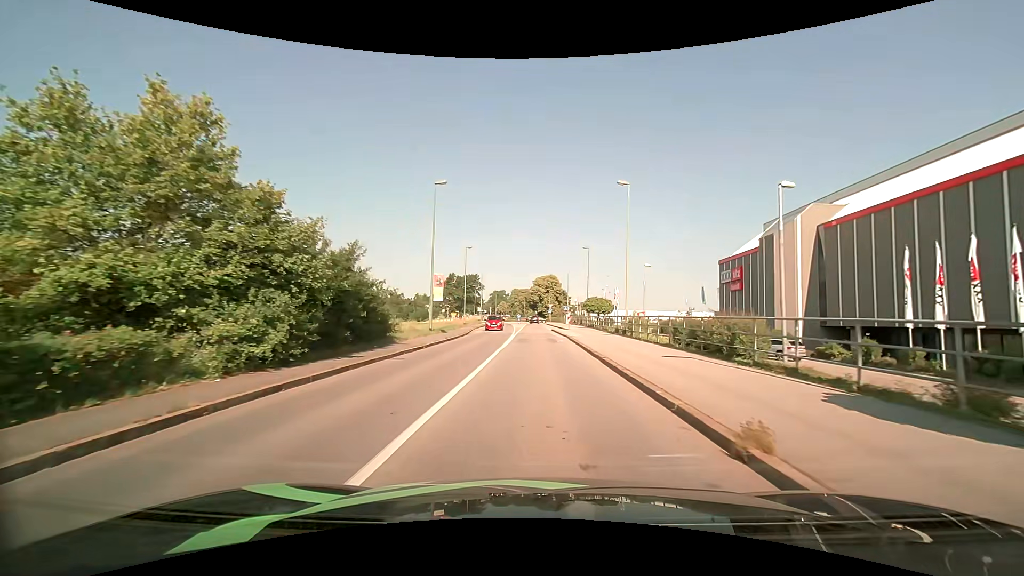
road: tertiary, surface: asphalt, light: Day
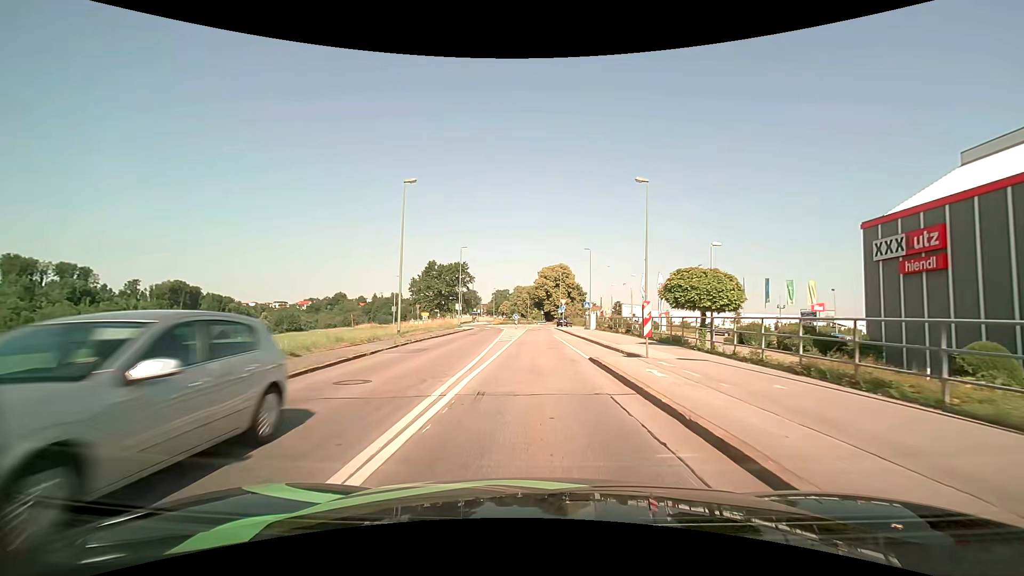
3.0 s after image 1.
(-0.1, +31.3) m; -1°
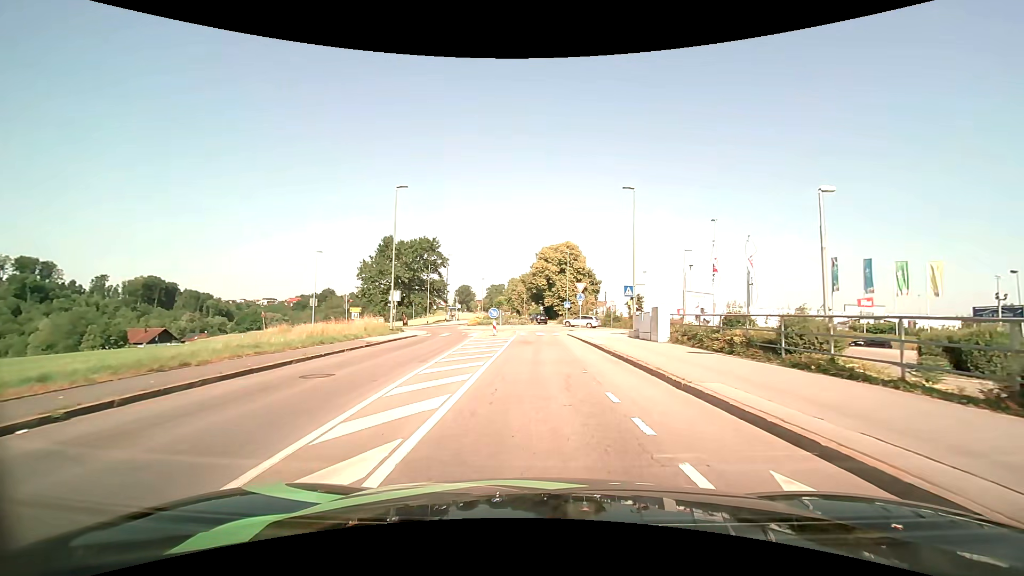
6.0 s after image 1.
(-0.1, +28.0) m; 0°
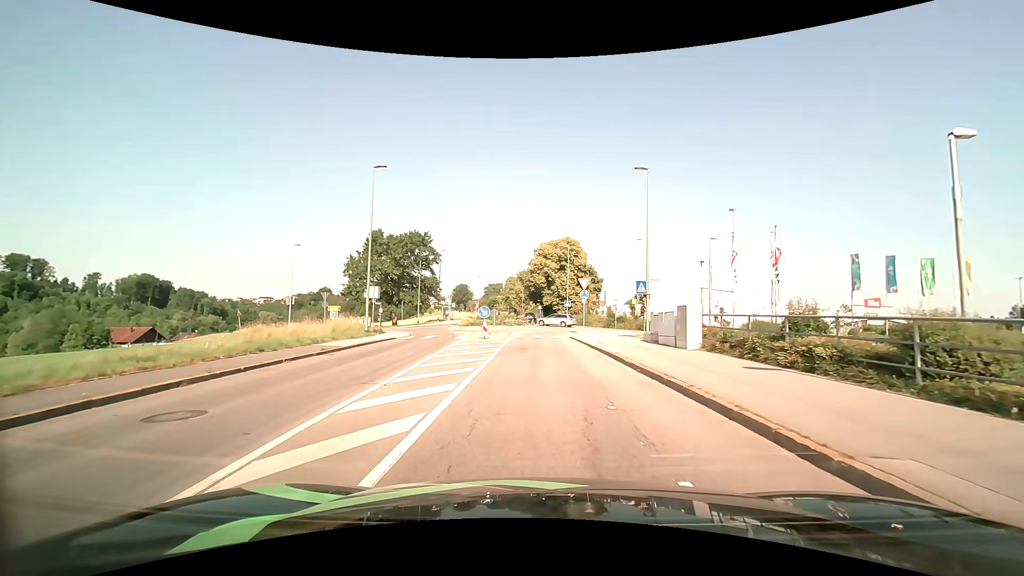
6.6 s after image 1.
(0.0, +4.4) m; 0°
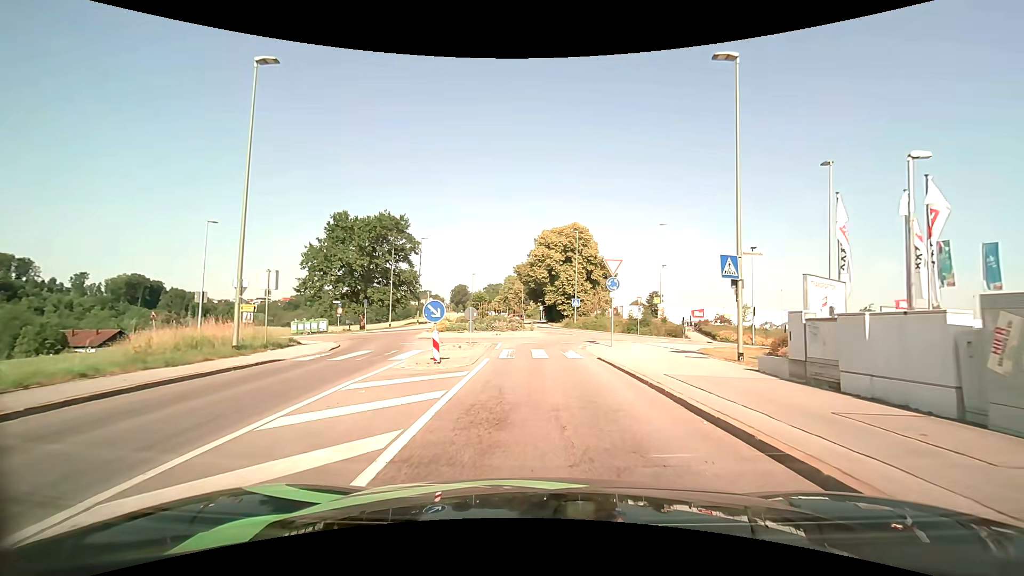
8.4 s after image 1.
(0.0, +12.7) m; 0°
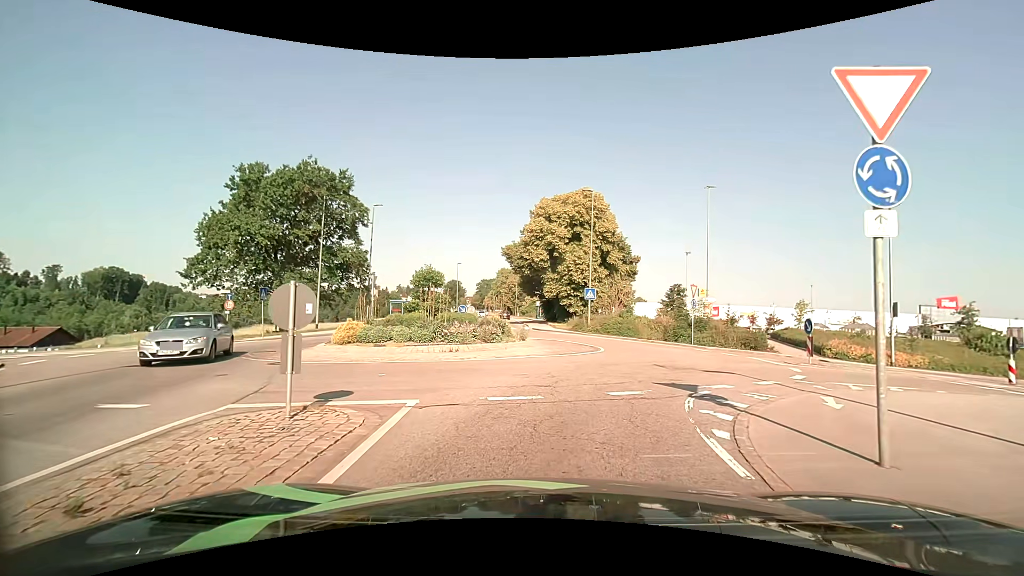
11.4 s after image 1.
(0.0, +16.2) m; 0°
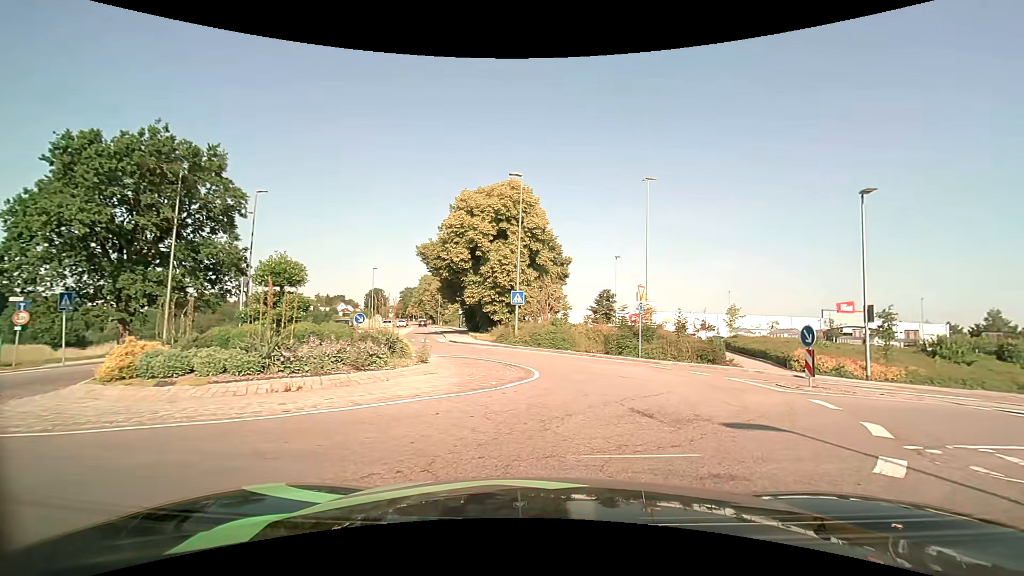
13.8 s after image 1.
(+0.3, +6.1) m; +9°
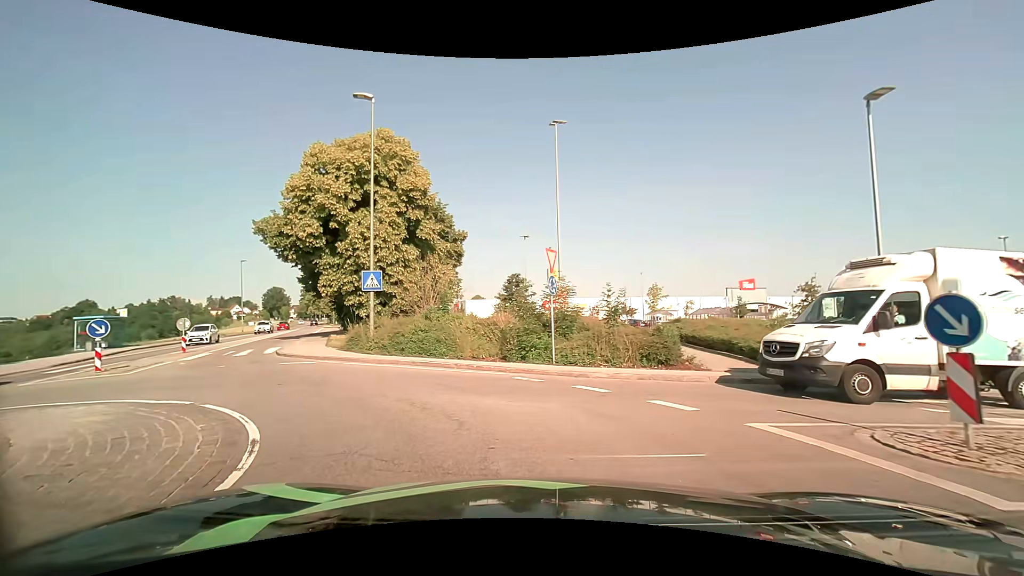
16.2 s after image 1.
(+1.6, +9.6) m; +10°
(-3, +10) (-9, +17) (-15, +25) (-19, +34) (-23, +44) (-26, +53) (-30, +62) (-34, +71) (-38, +81) (-42, +90) m
